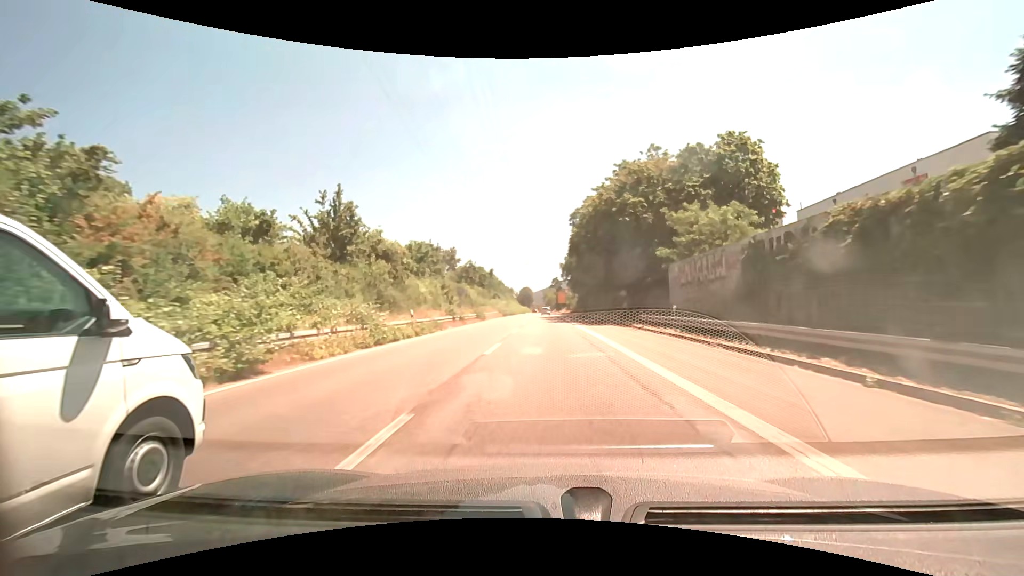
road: trunk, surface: asphalt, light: Day
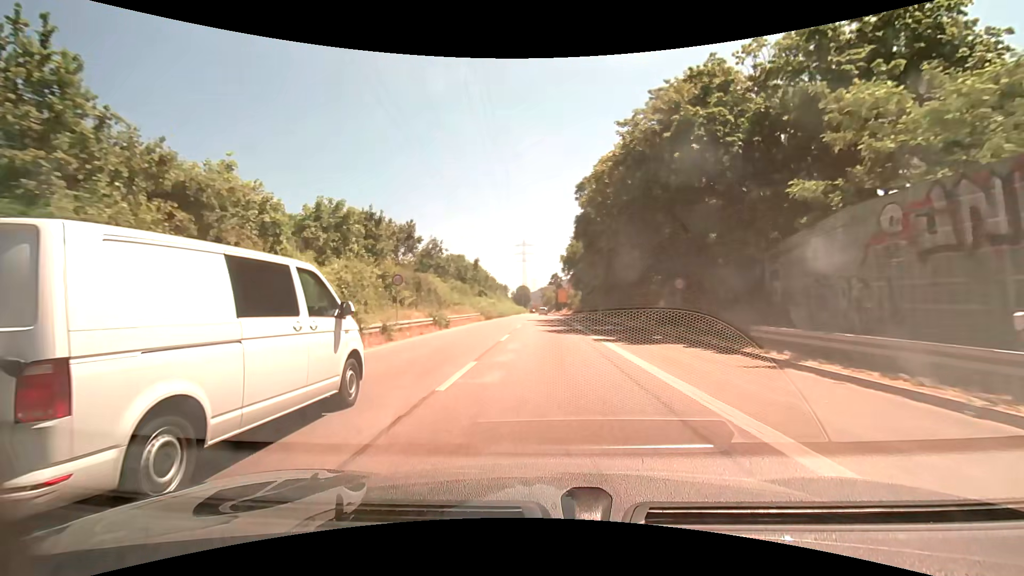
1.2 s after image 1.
(0.0, +18.0) m; 0°
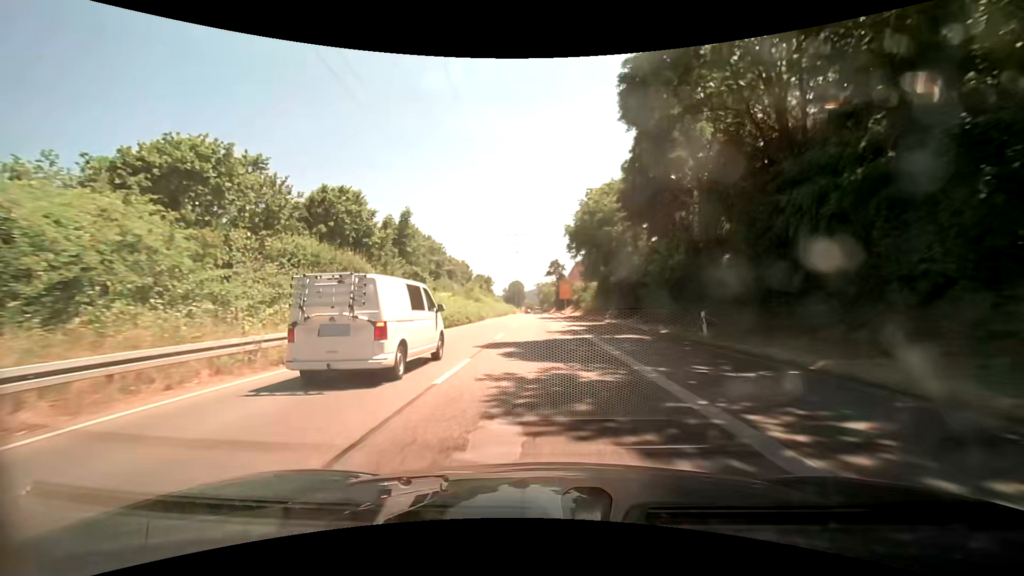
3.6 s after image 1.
(+0.2, +35.6) m; 0°
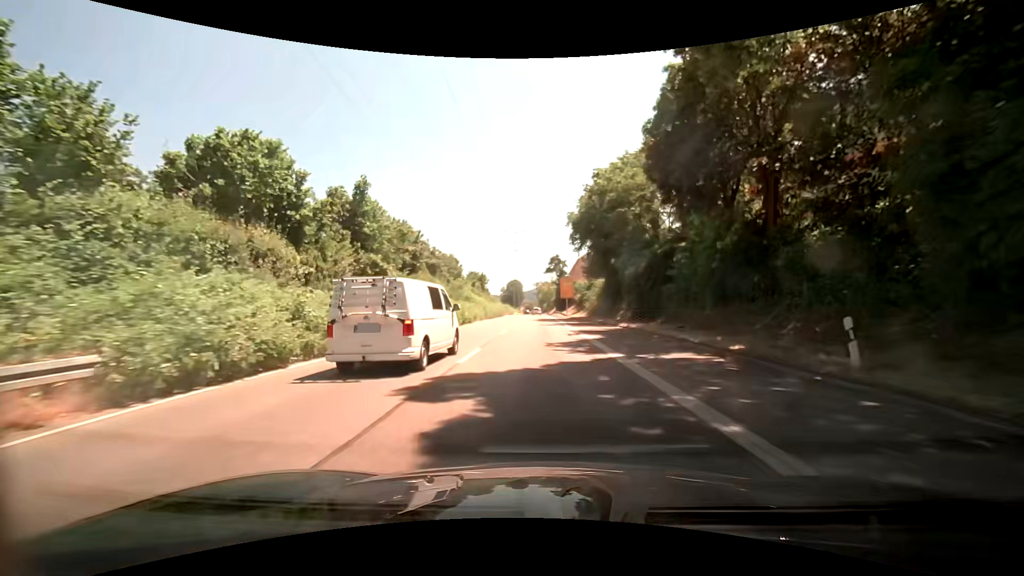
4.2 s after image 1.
(0.0, +8.9) m; 0°
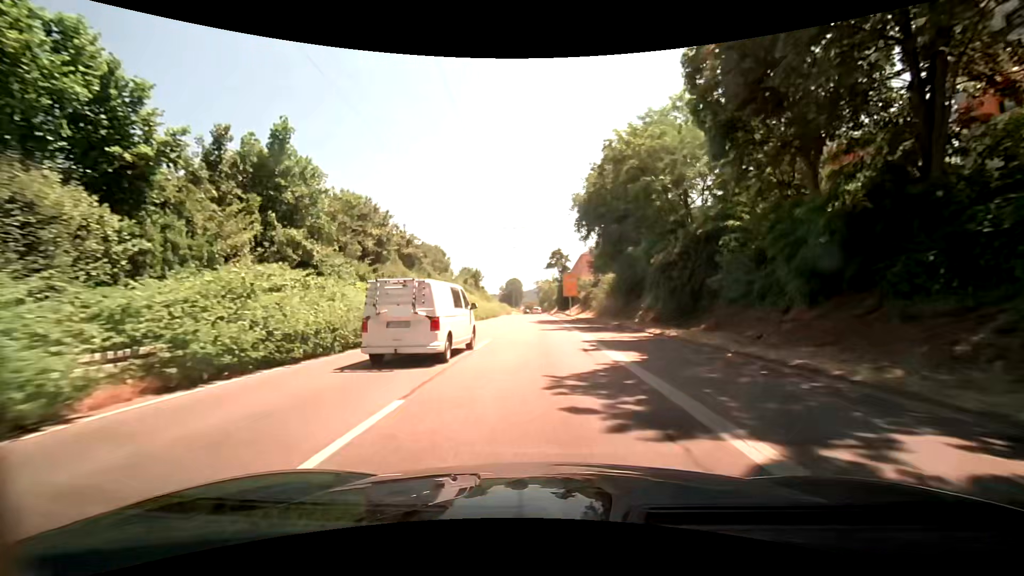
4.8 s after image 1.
(0.0, +8.9) m; +1°
